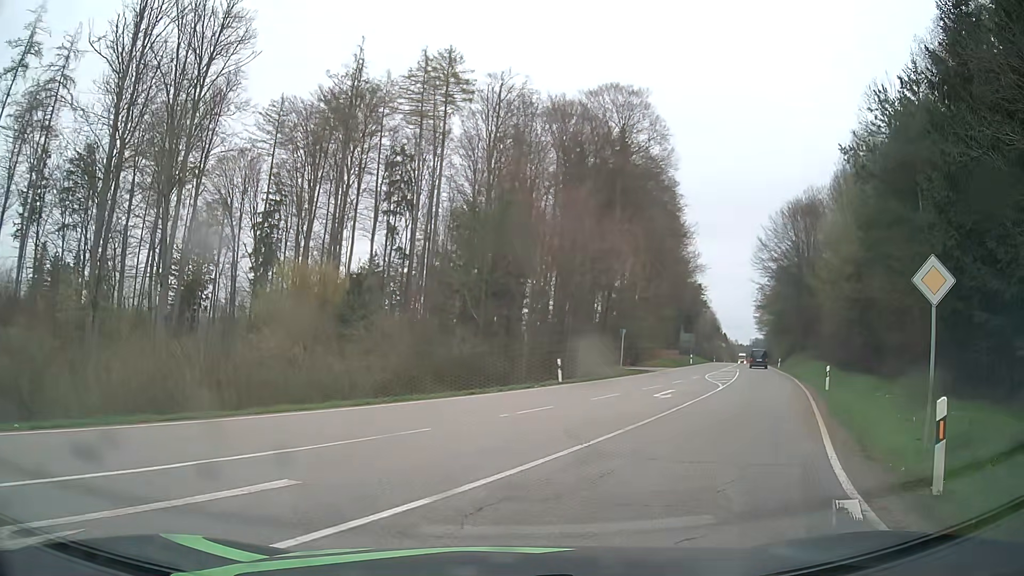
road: secondary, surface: asphalt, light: Day
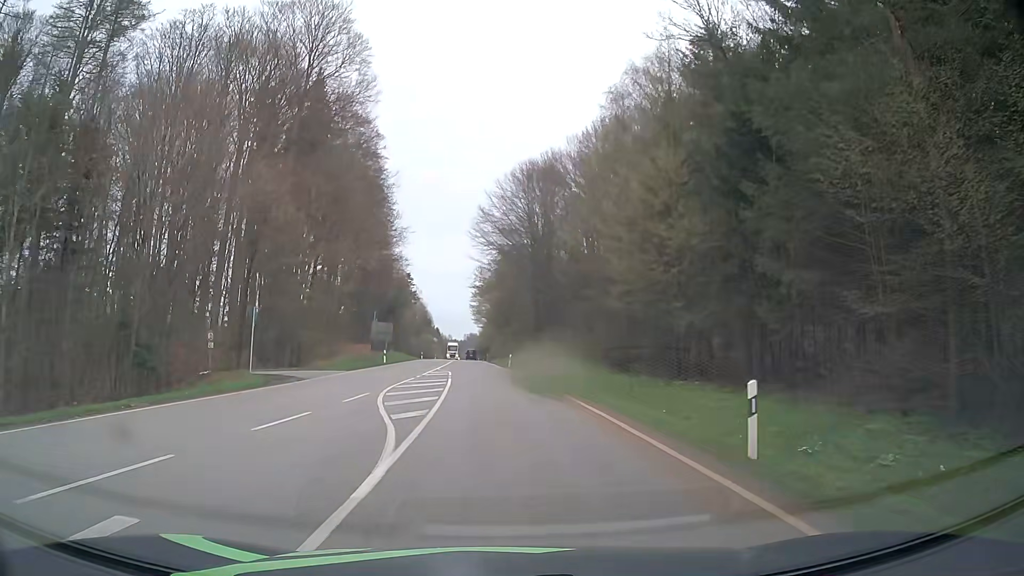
(+7.2, +20.1) m; +26°
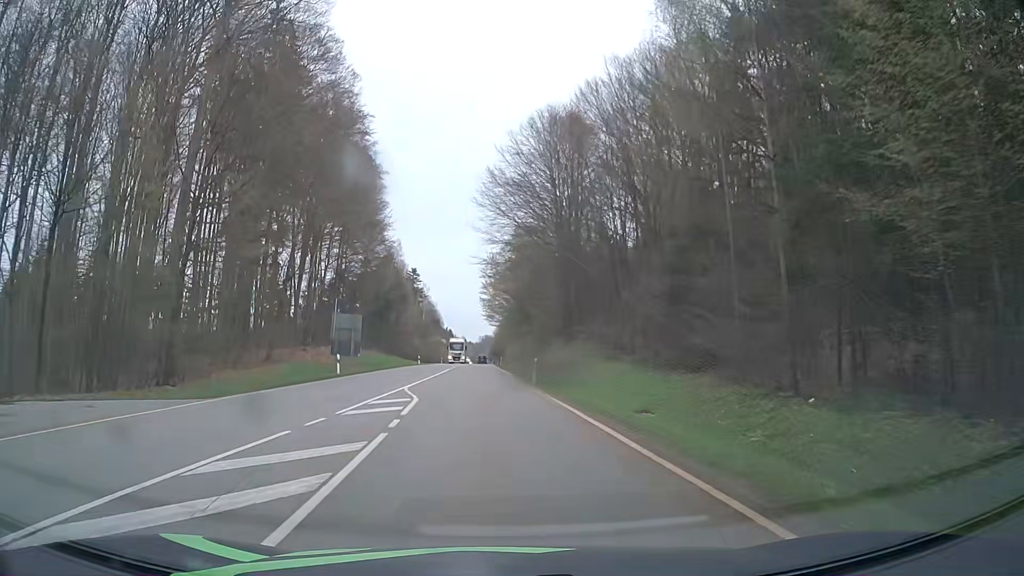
(-0.3, +20.2) m; -2°
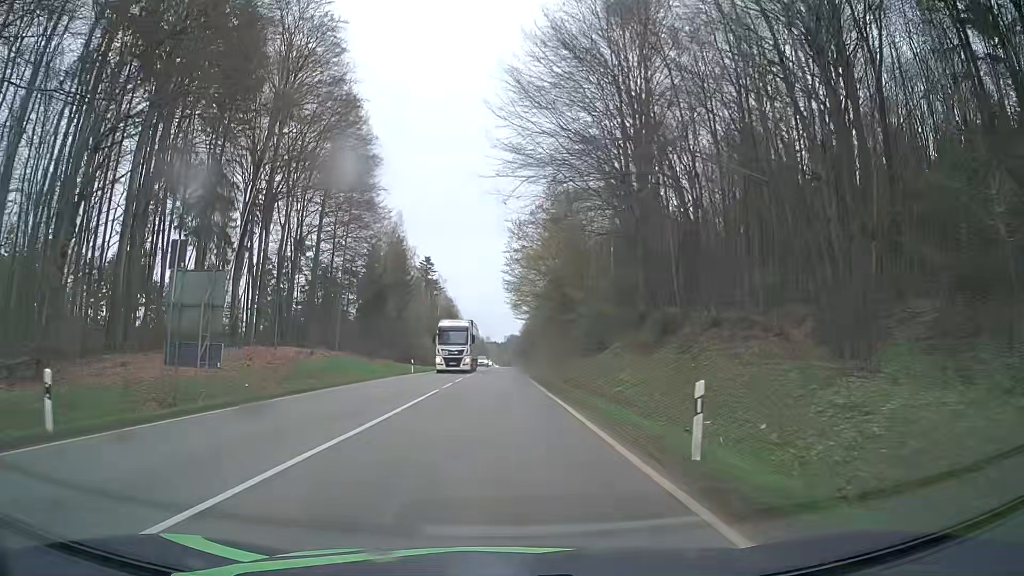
(-0.6, +25.5) m; -2°
(0, +10) (0, +20) (0, +30) (0, +40) (-1, +50) (-1, +60) (-1, +70) (-1, +80) (0, +90) (0, +100) m
